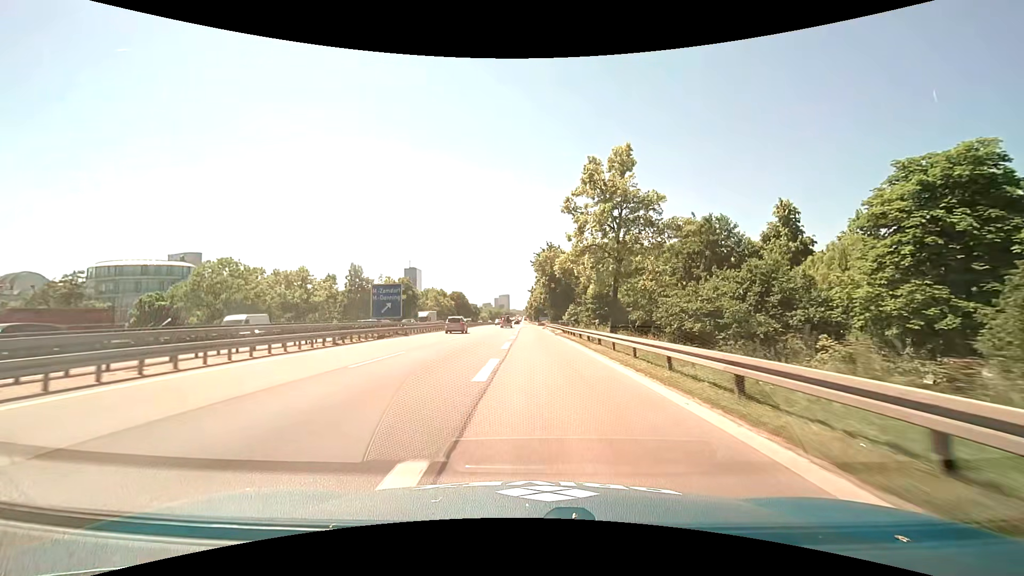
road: motorway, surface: asphalt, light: Day
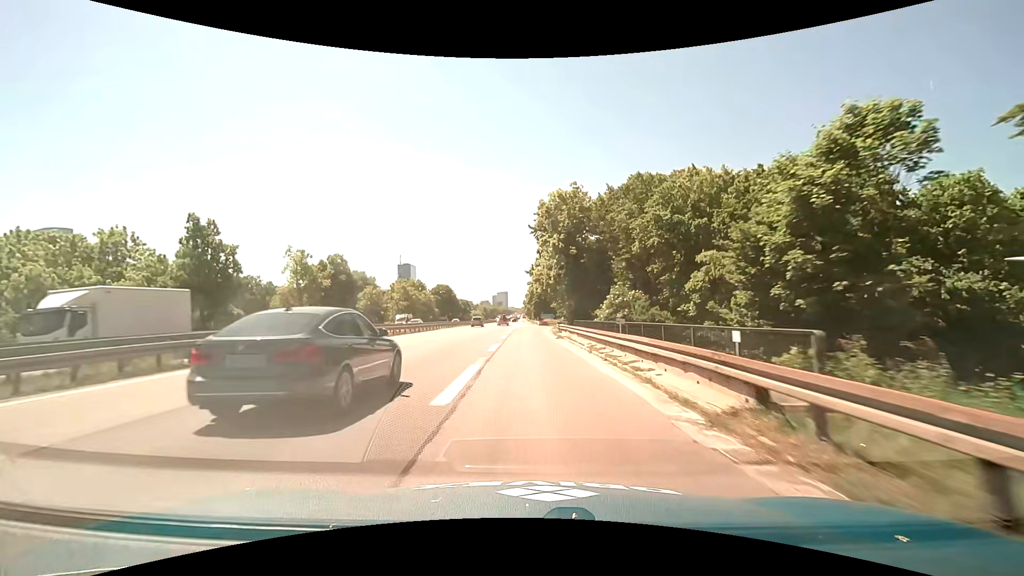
(0.0, +38.9) m; 0°
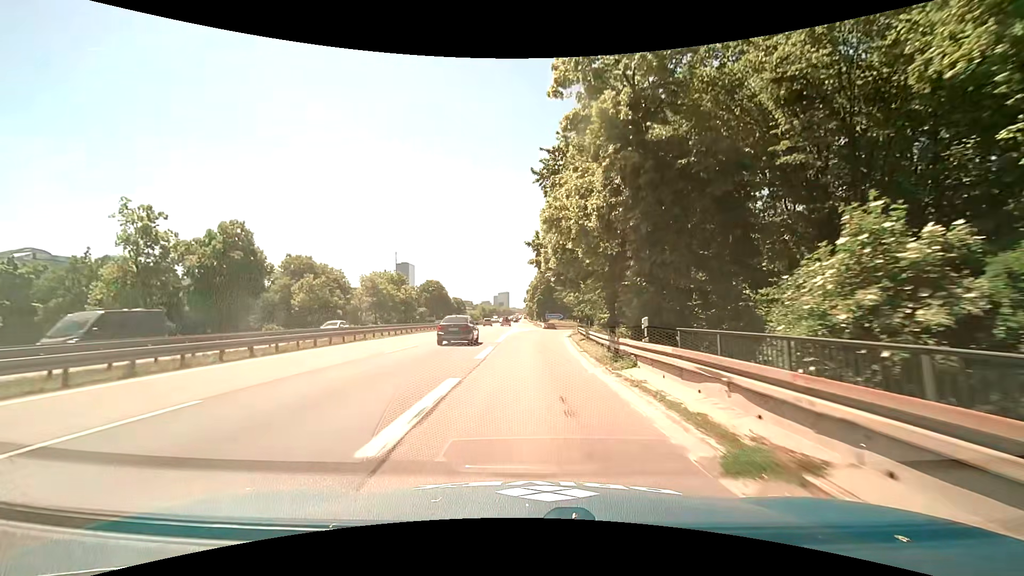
(0.0, +26.6) m; 0°
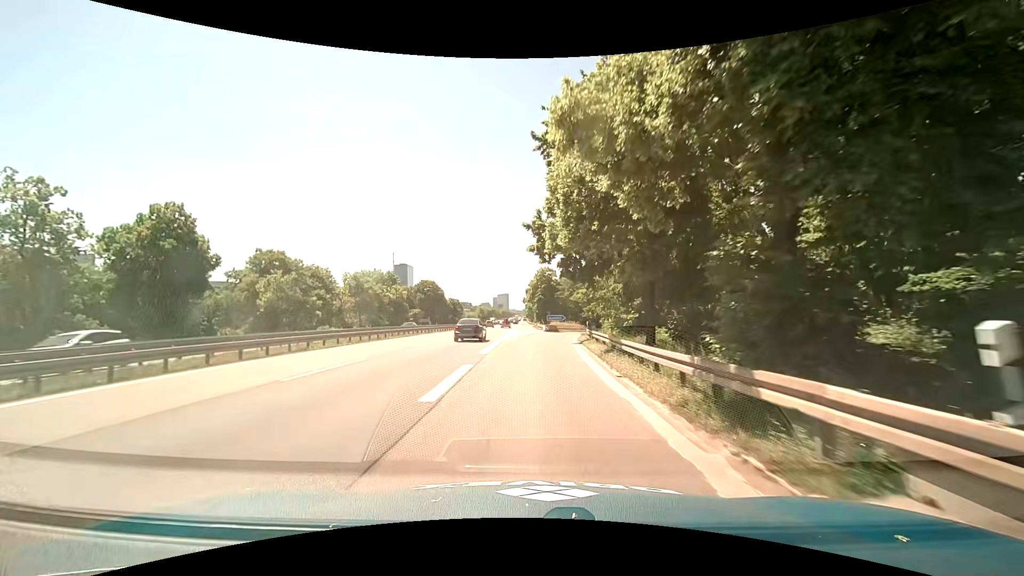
(0.0, +8.6) m; 0°
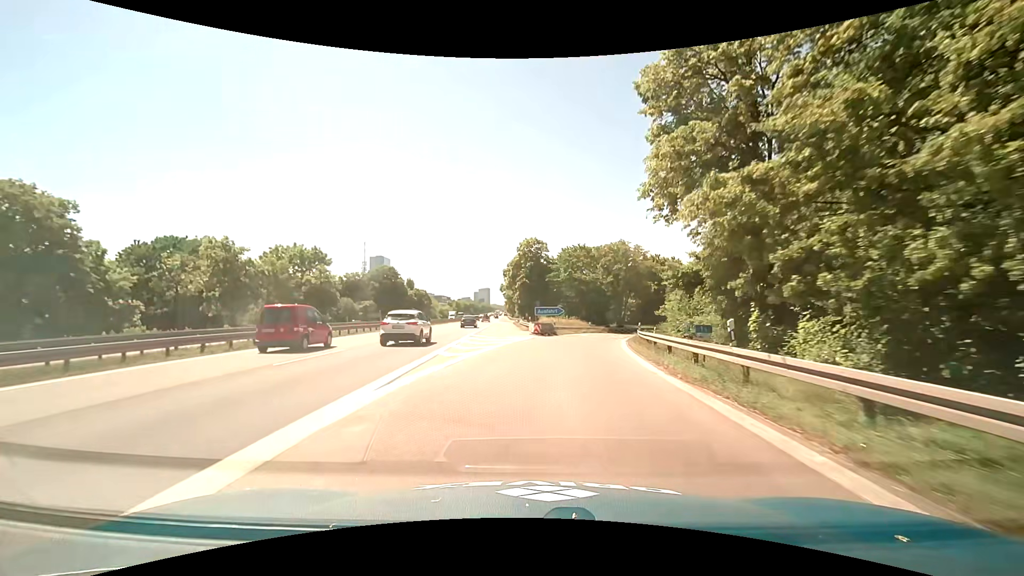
(+0.3, +33.5) m; +2°
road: motorway_link
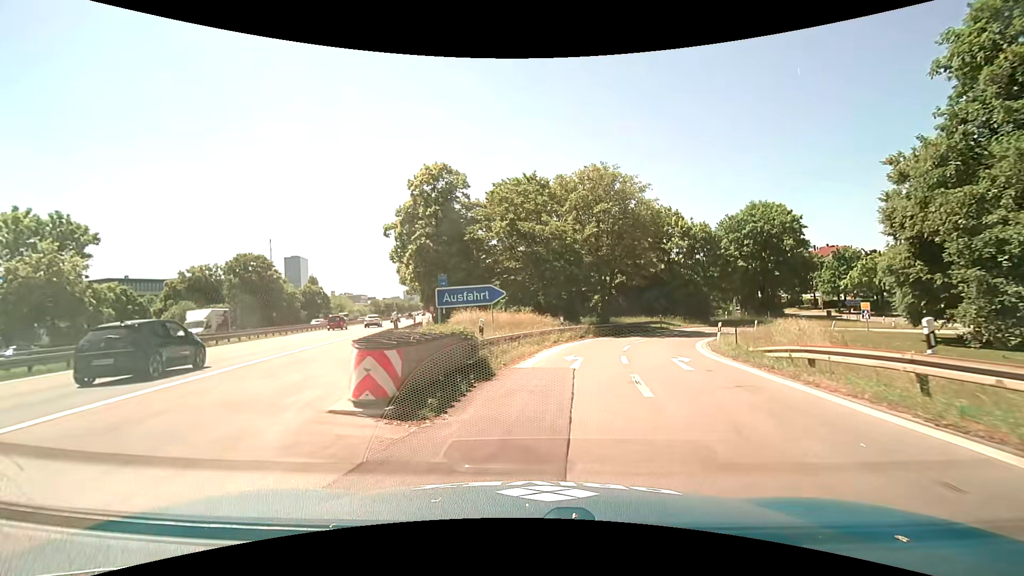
(+1.6, +34.1) m; +8°
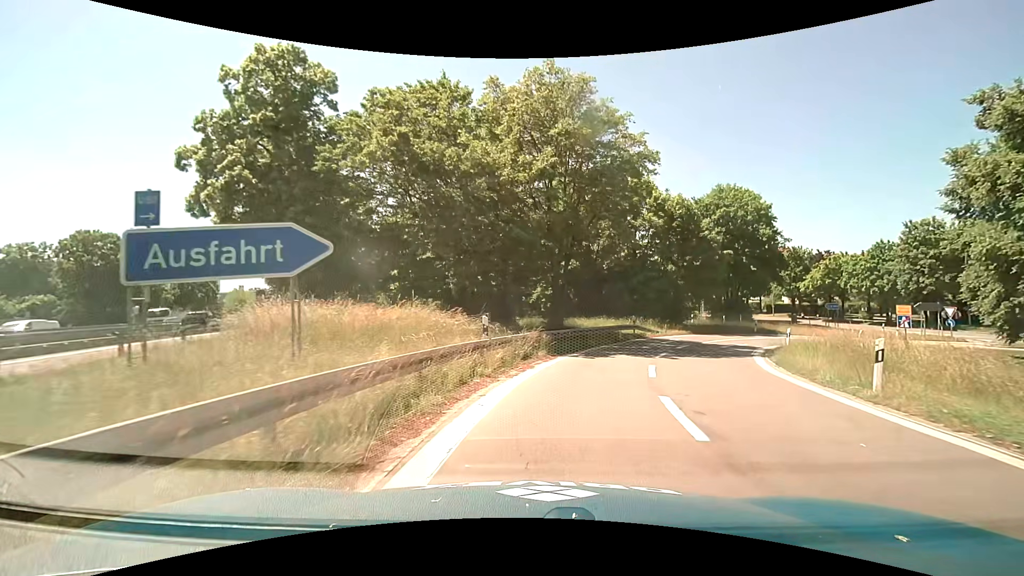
(+0.9, +15.5) m; +9°
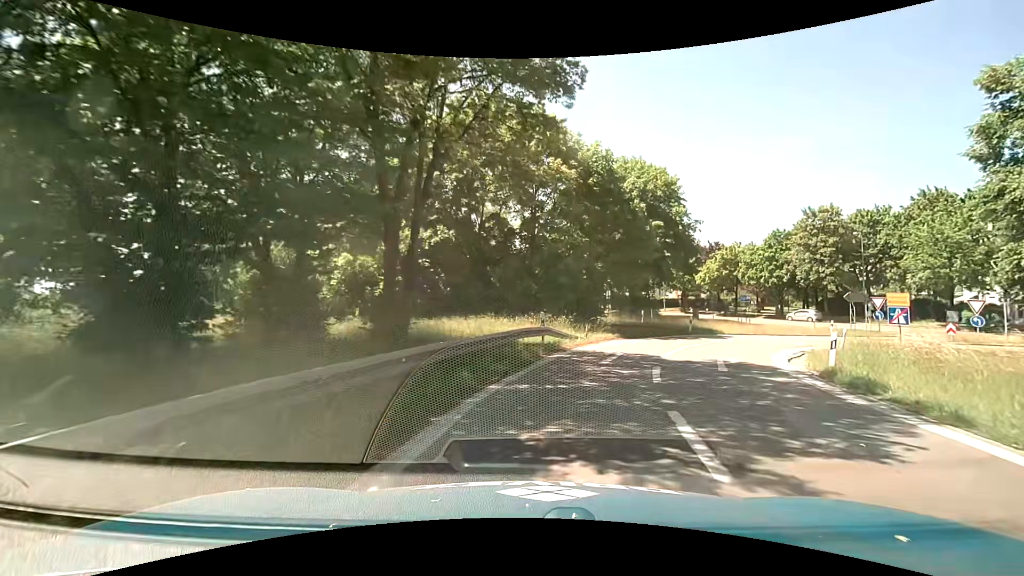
(+1.3, +13.7) m; +12°
